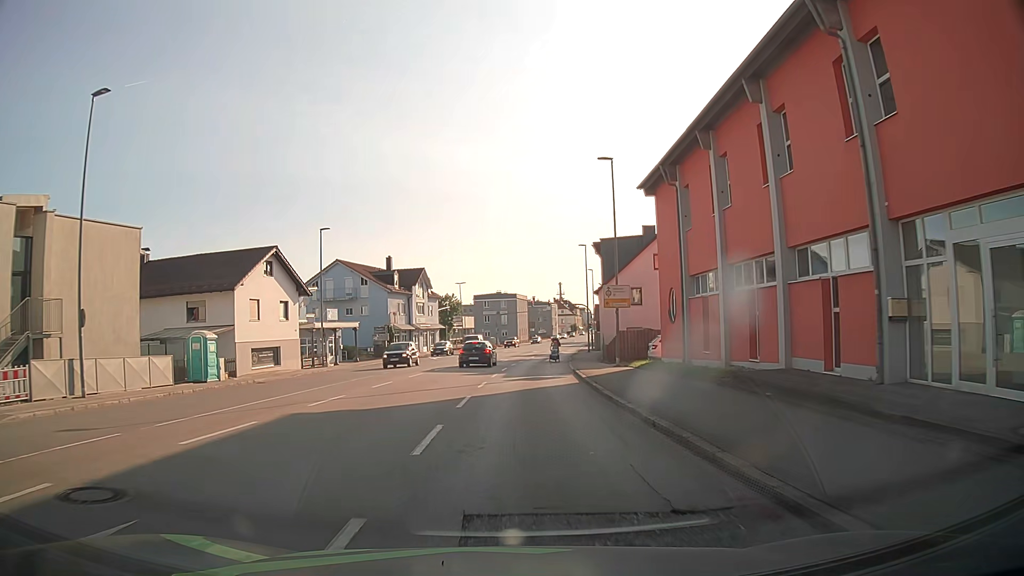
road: tertiary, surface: asphalt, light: Day
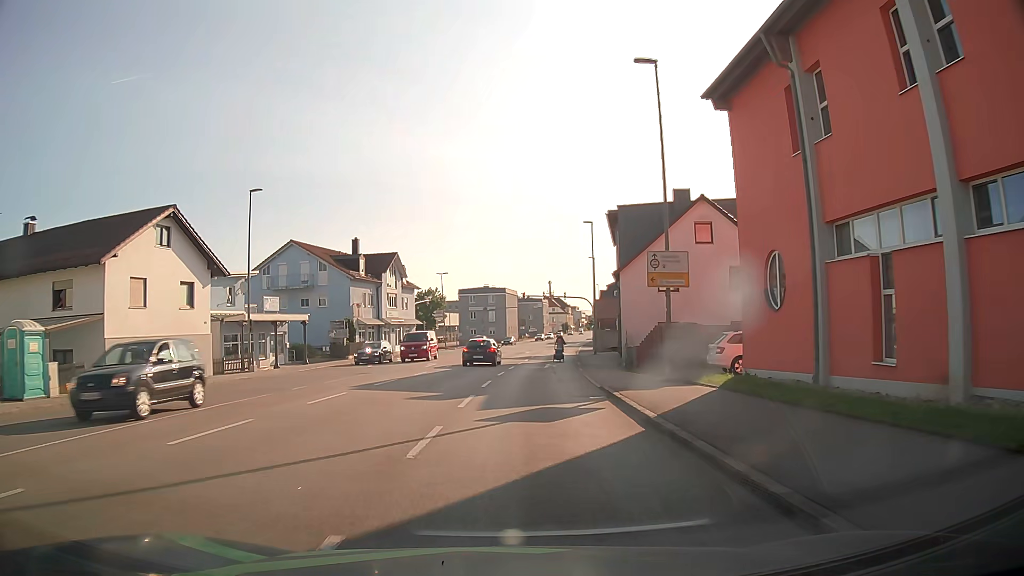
(+0.1, +12.5) m; +1°
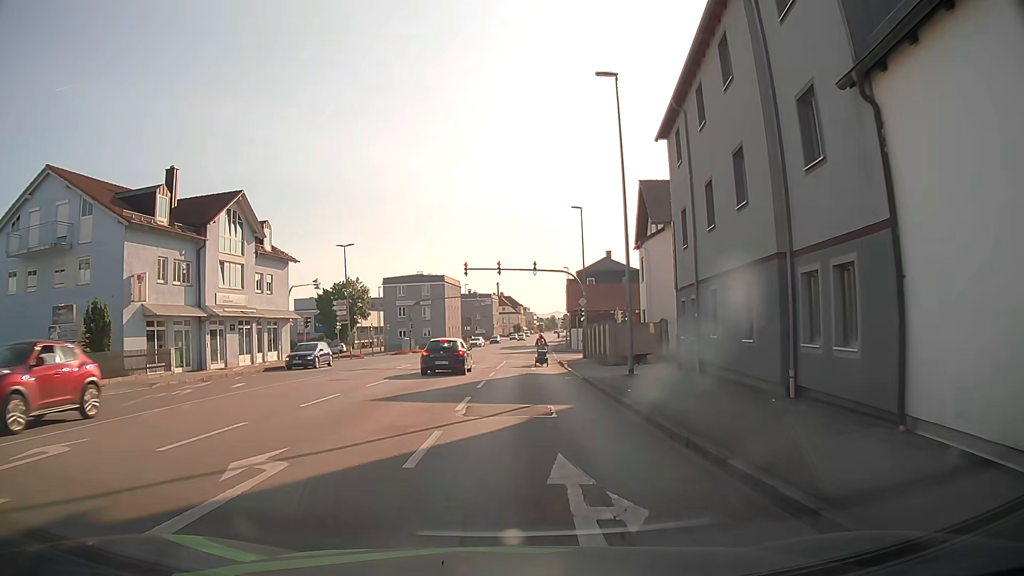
(+1.1, +30.4) m; +5°
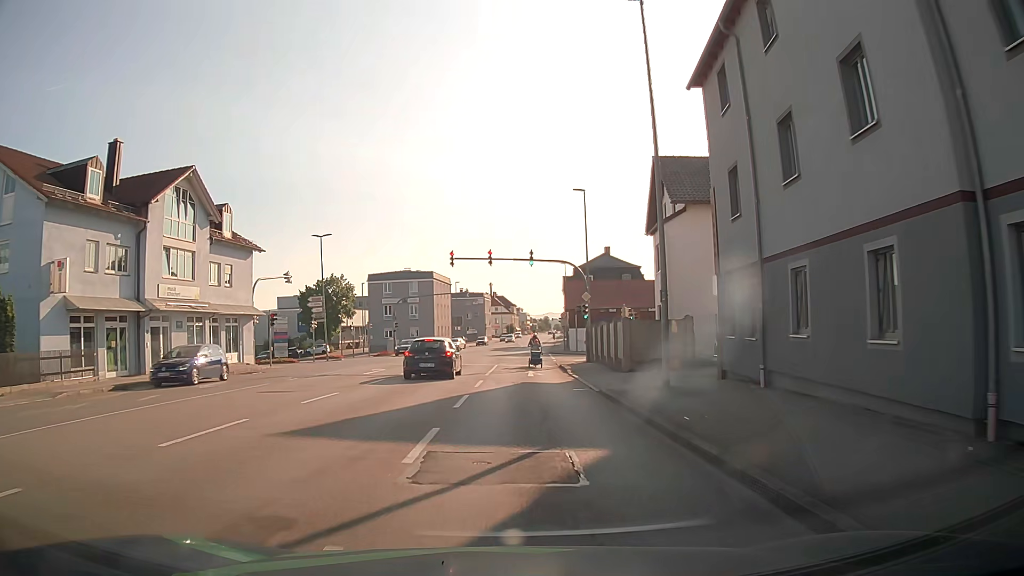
(0.0, +5.8) m; 0°
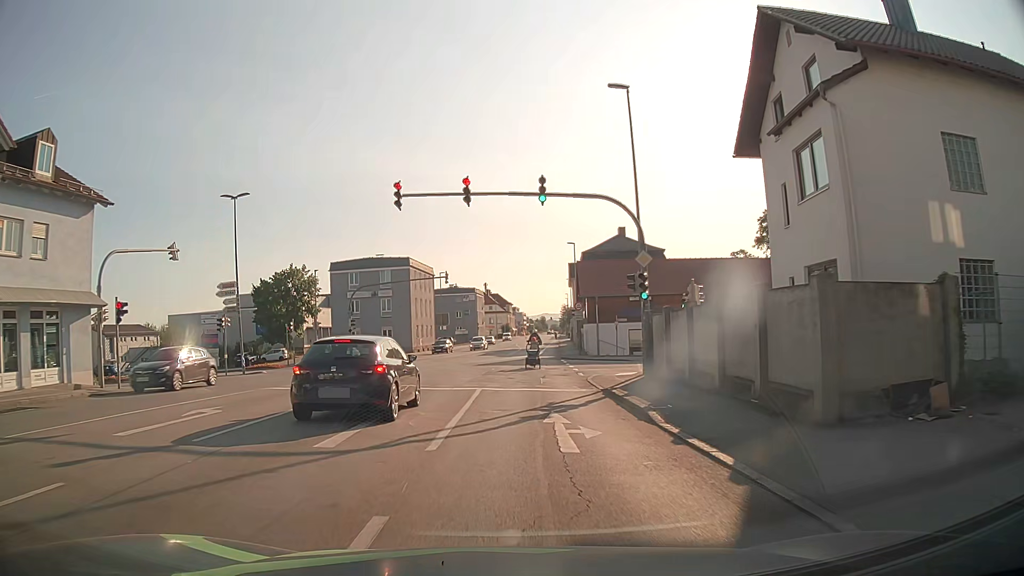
(+0.3, +17.6) m; 0°
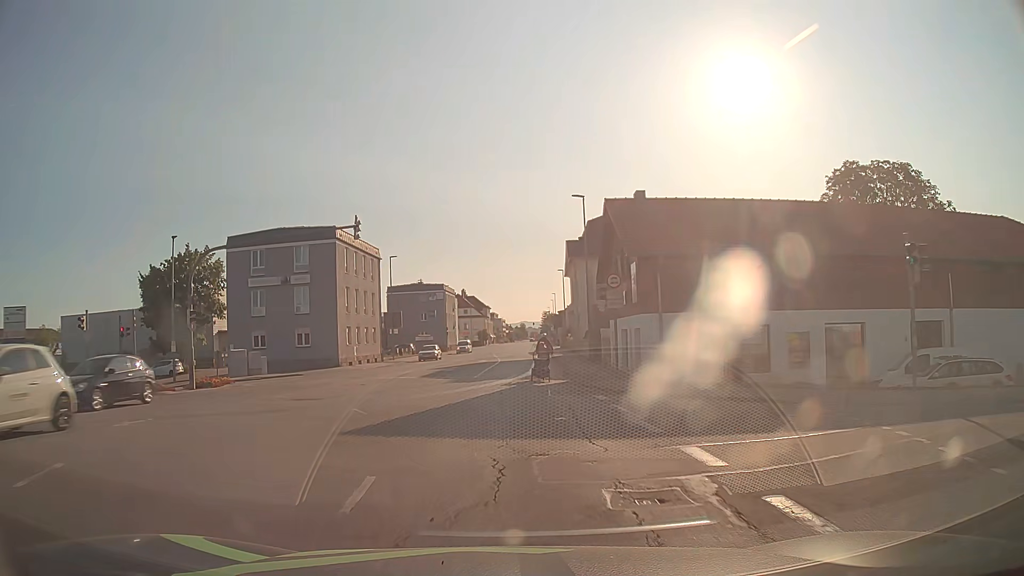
(+0.8, +23.9) m; +2°
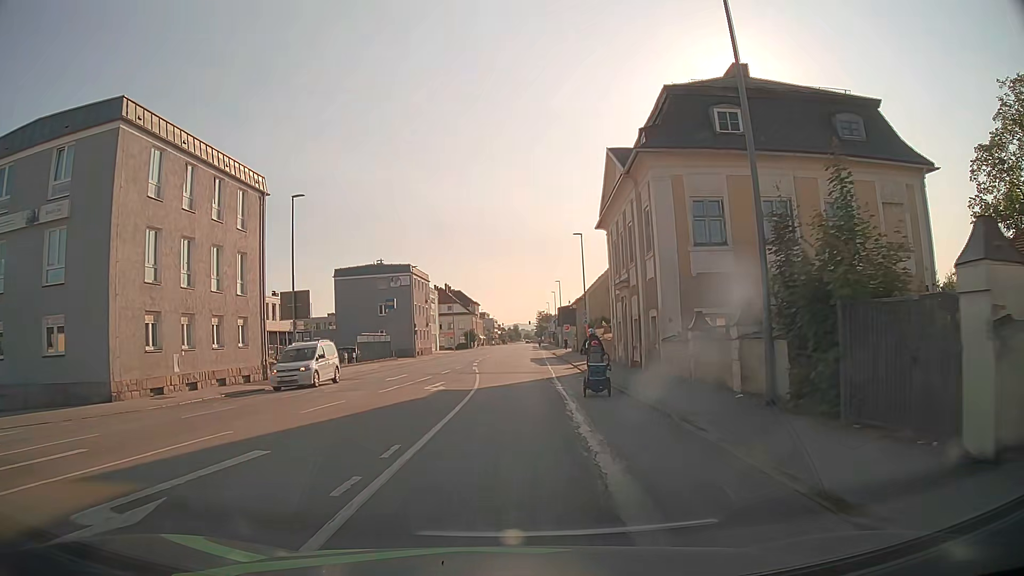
(+0.3, +29.2) m; +1°
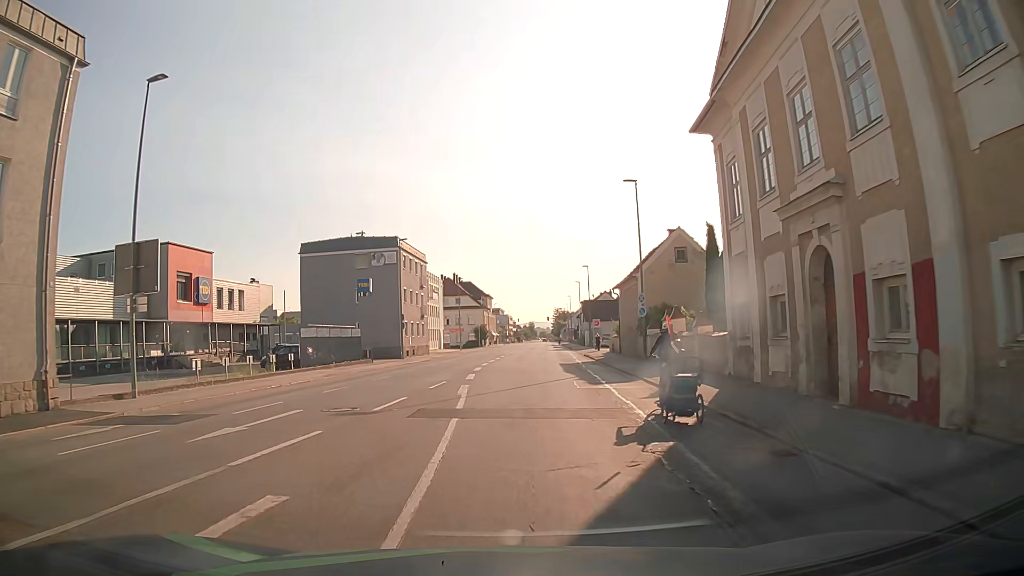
(0.0, +18.7) m; -1°
(0, +10) (0, +20) (0, +30) (0, +40) (+1, +50) (+1, +60) (+2, +70) (+3, +80) (+3, +90) (+4, +100) m
